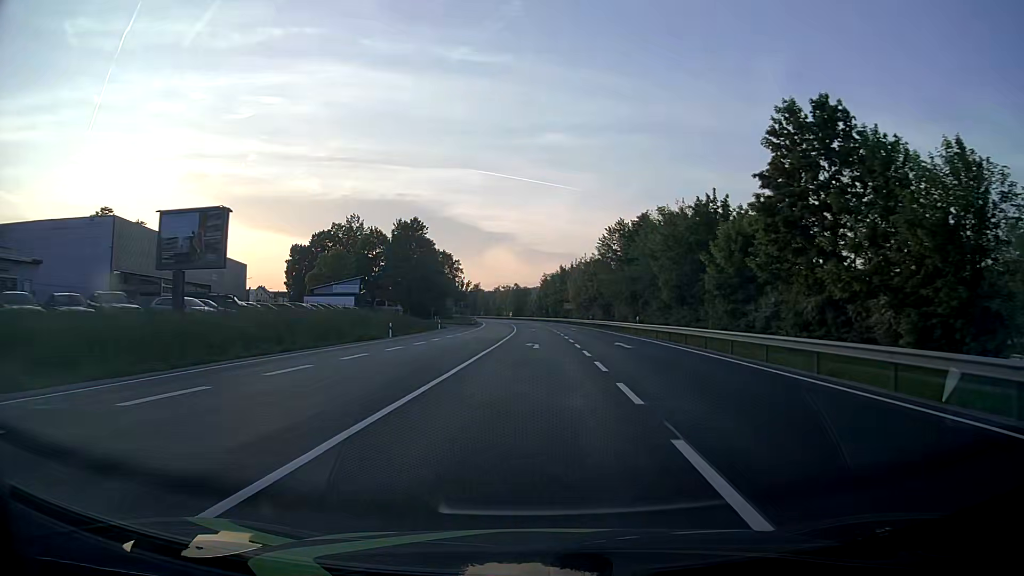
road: primary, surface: asphalt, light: Day
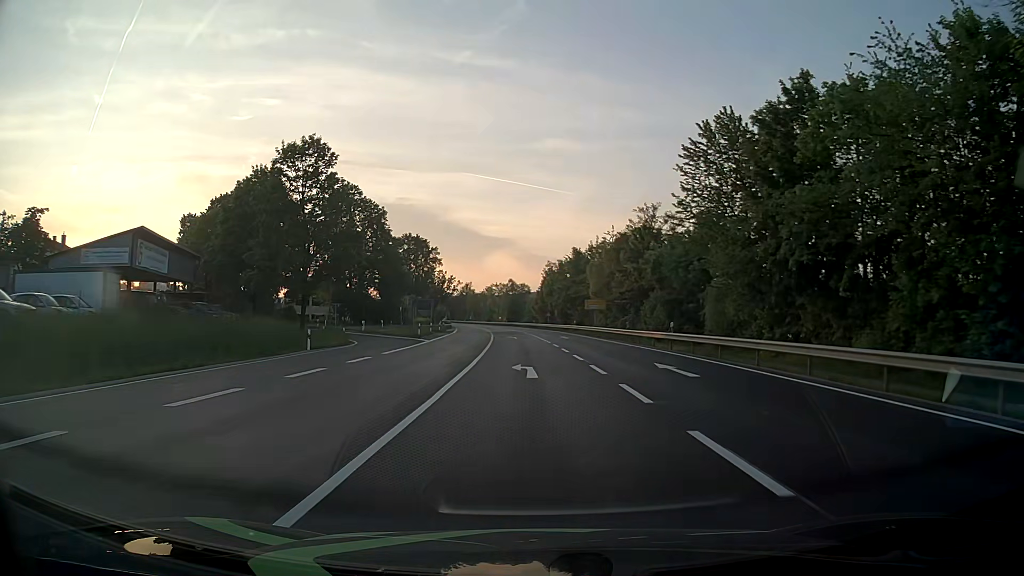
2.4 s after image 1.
(+0.2, +46.3) m; 0°
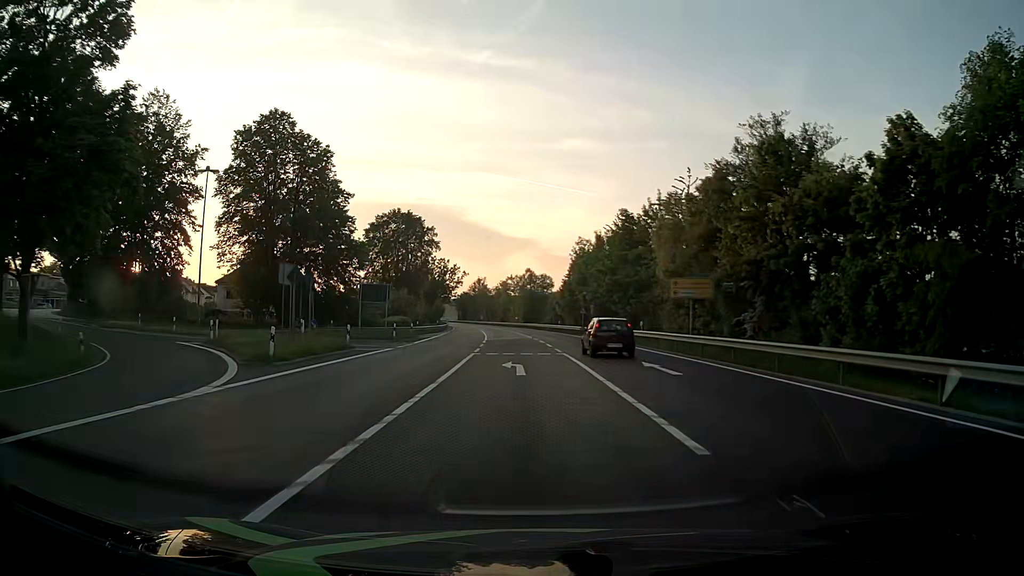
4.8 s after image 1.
(-0.4, +33.6) m; -2°
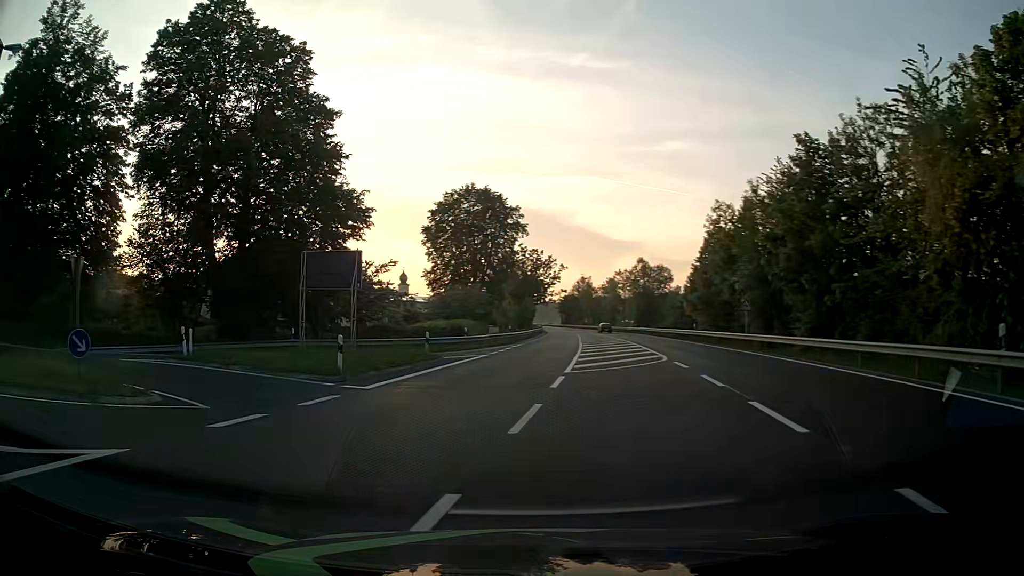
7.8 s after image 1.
(-0.7, +25.8) m; -9°
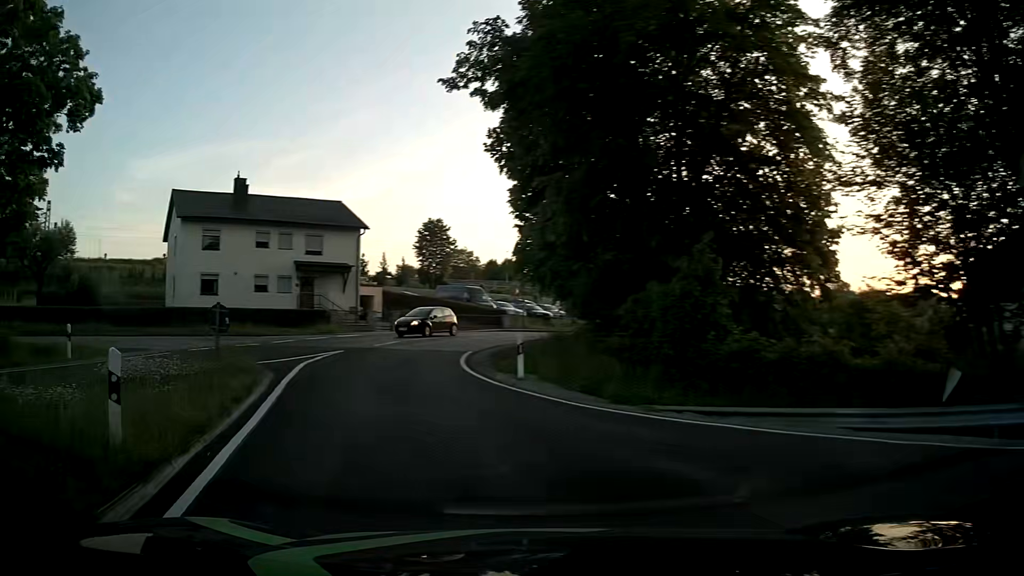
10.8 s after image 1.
(-10.7, +18.0) m; -64°
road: unclassified
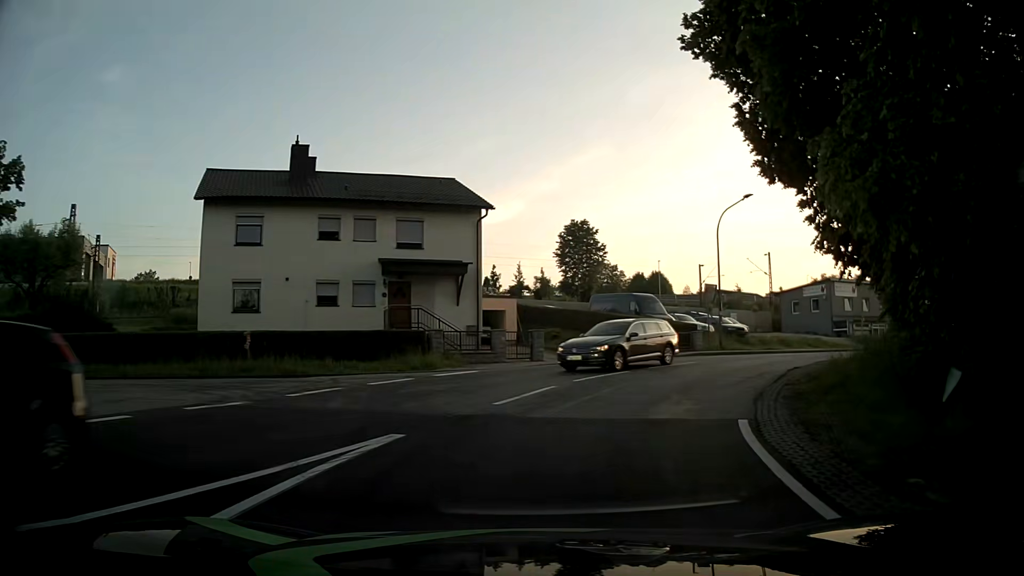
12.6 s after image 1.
(-2.6, +14.7) m; -10°
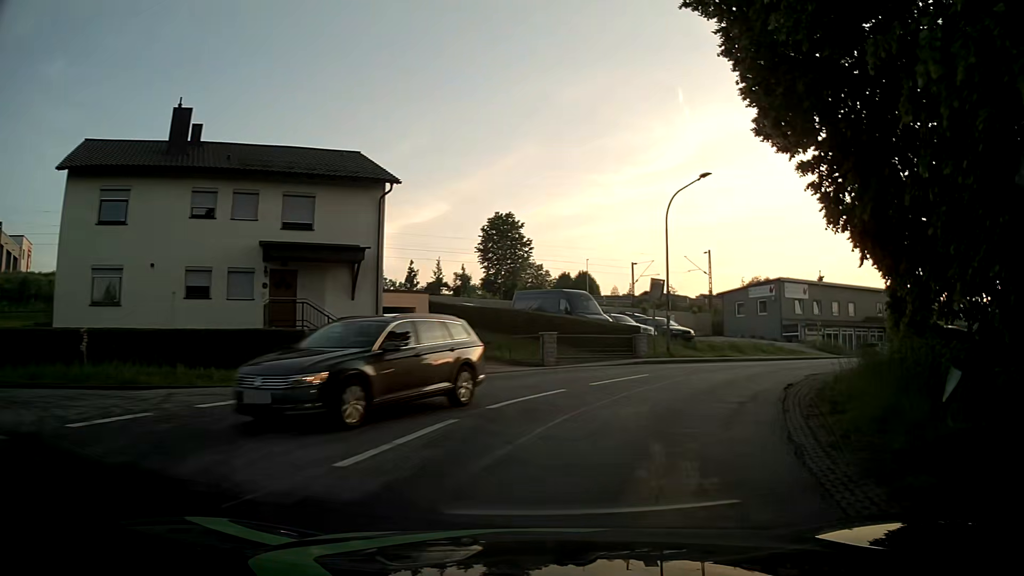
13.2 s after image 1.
(+0.2, +5.3) m; +6°
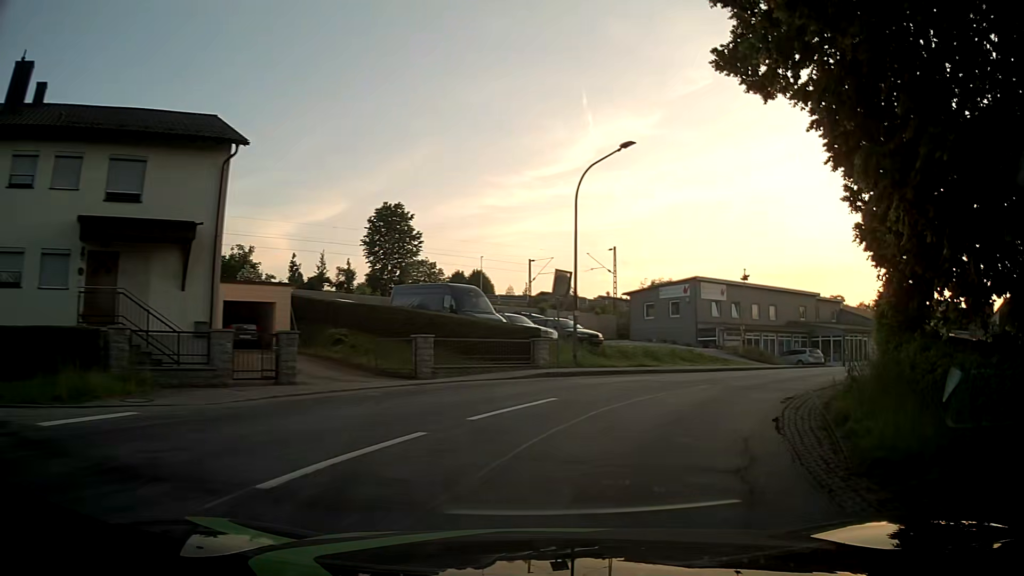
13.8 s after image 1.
(+0.4, +5.3) m; +9°
